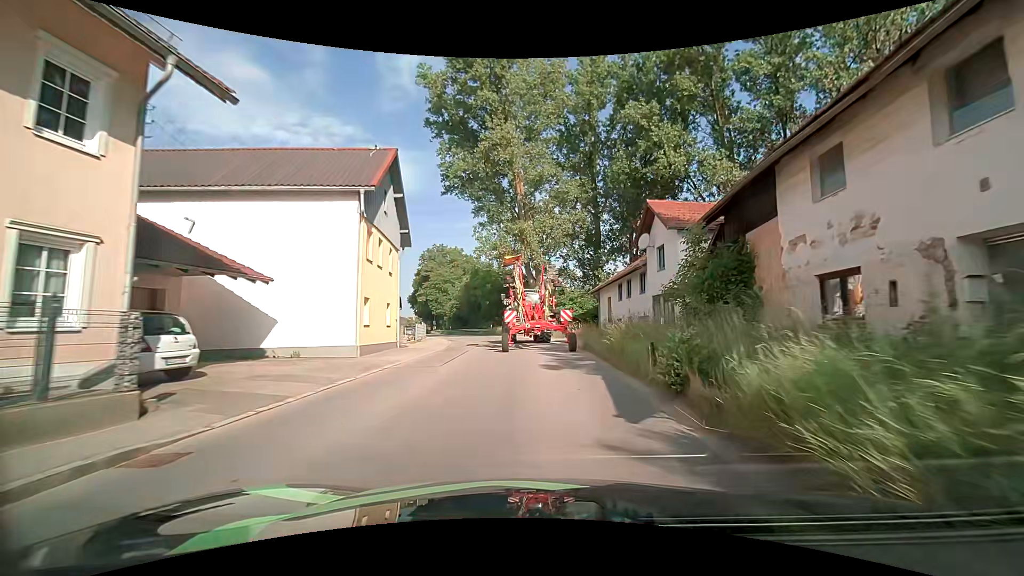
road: secondary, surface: asphalt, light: Day
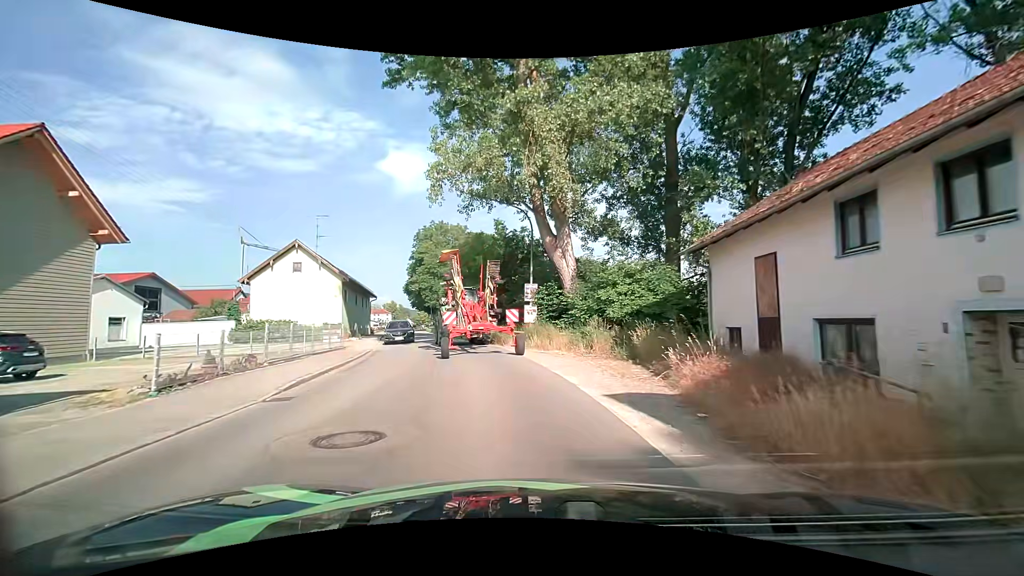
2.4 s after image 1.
(+0.4, +22.9) m; -1°
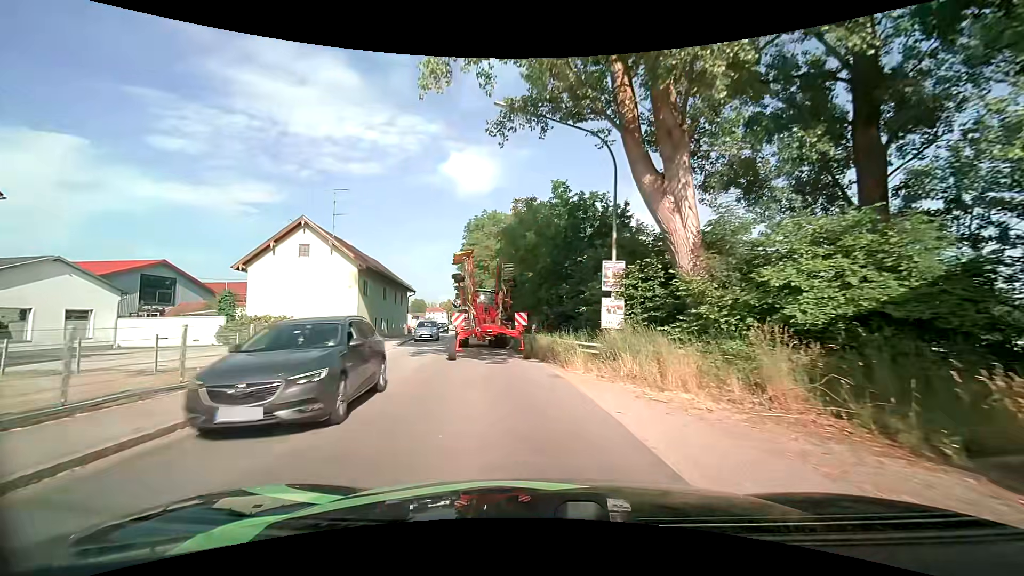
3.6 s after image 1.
(-0.7, +10.5) m; -7°
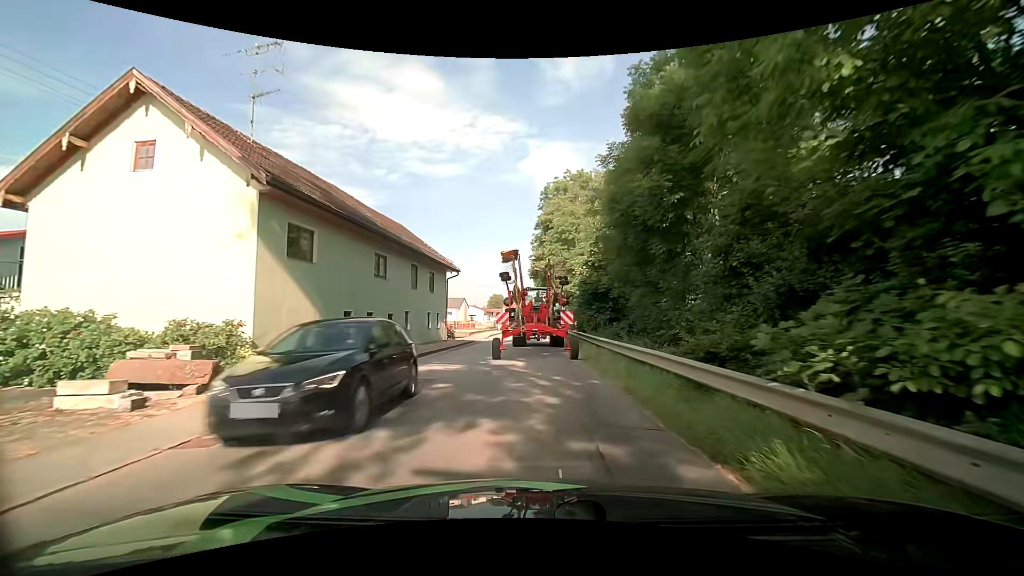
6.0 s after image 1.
(-2.2, +21.8) m; -9°
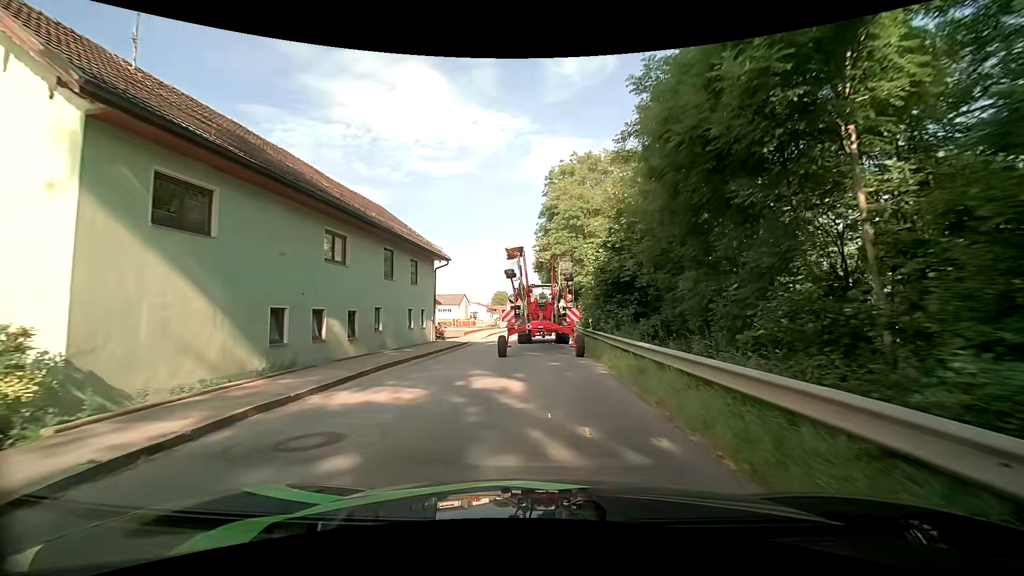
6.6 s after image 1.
(0.0, +5.6) m; 0°
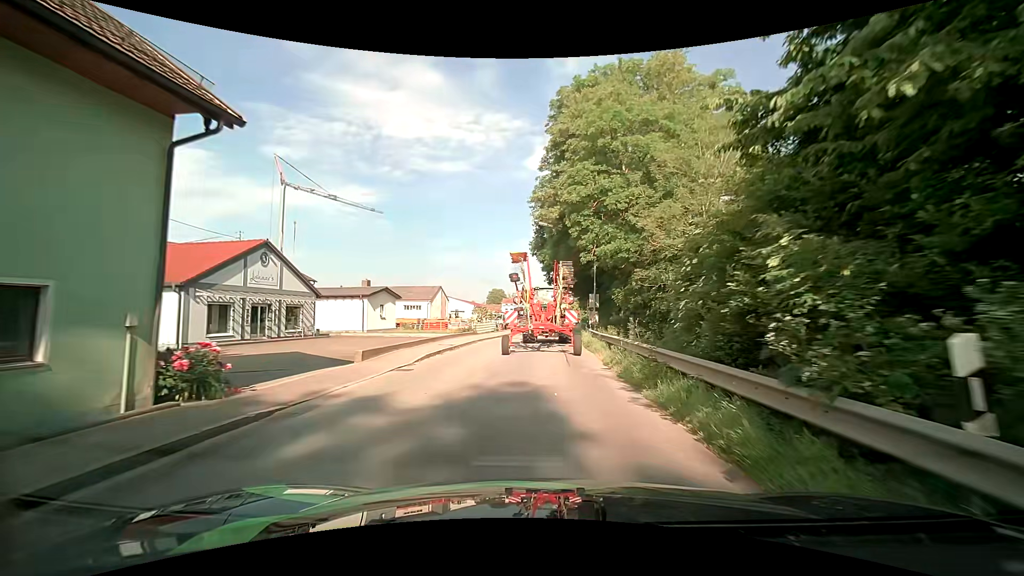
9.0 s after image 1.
(-0.2, +21.2) m; 0°
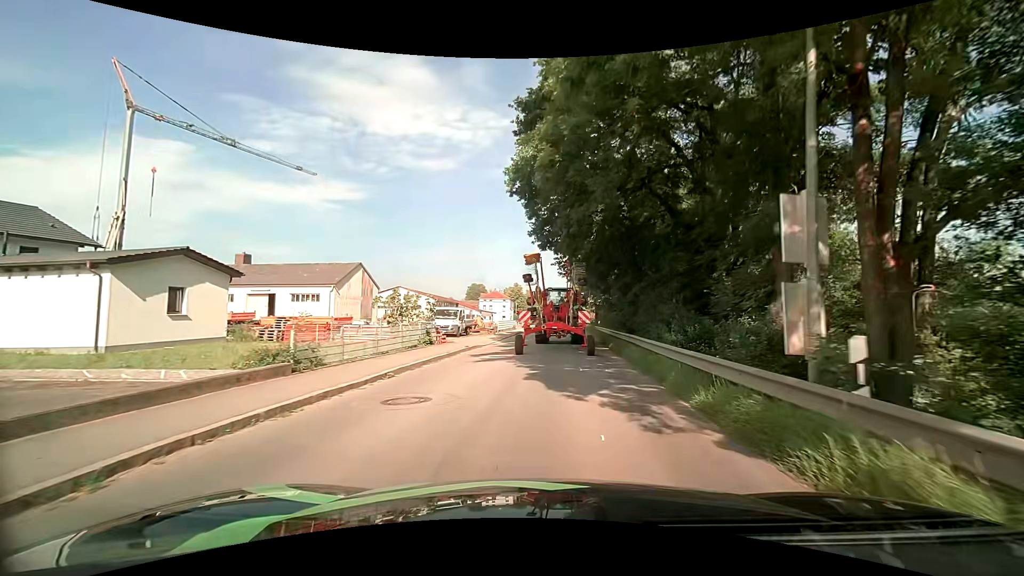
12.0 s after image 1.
(-0.1, +26.5) m; +1°
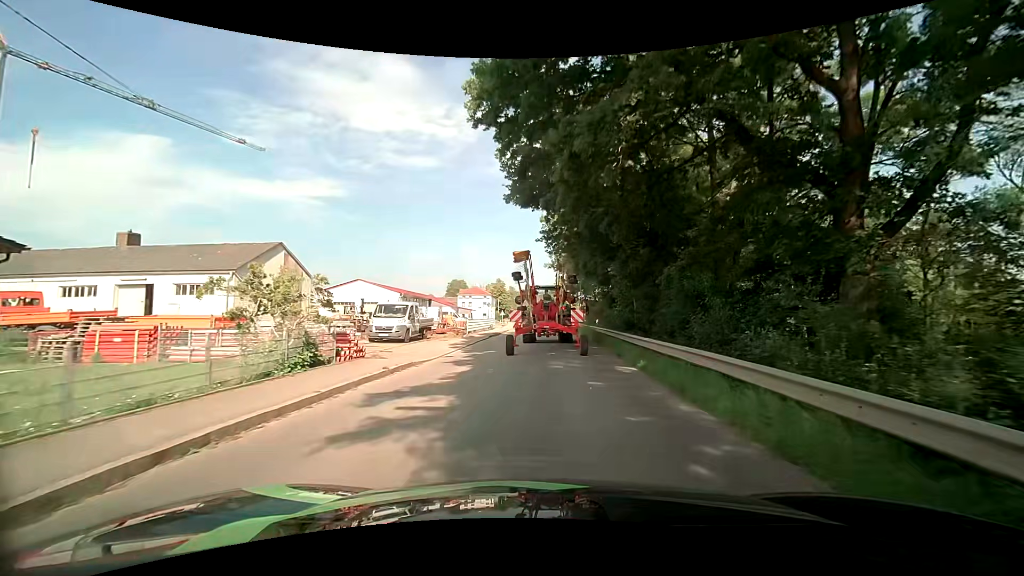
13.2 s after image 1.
(+0.2, +10.0) m; +2°
(0, +10) (0, +20) (+1, +30) (+2, +40) (+2, +50) (+2, +60) (+2, +70) (+2, +80) (+2, +90) (+1, +100) m
